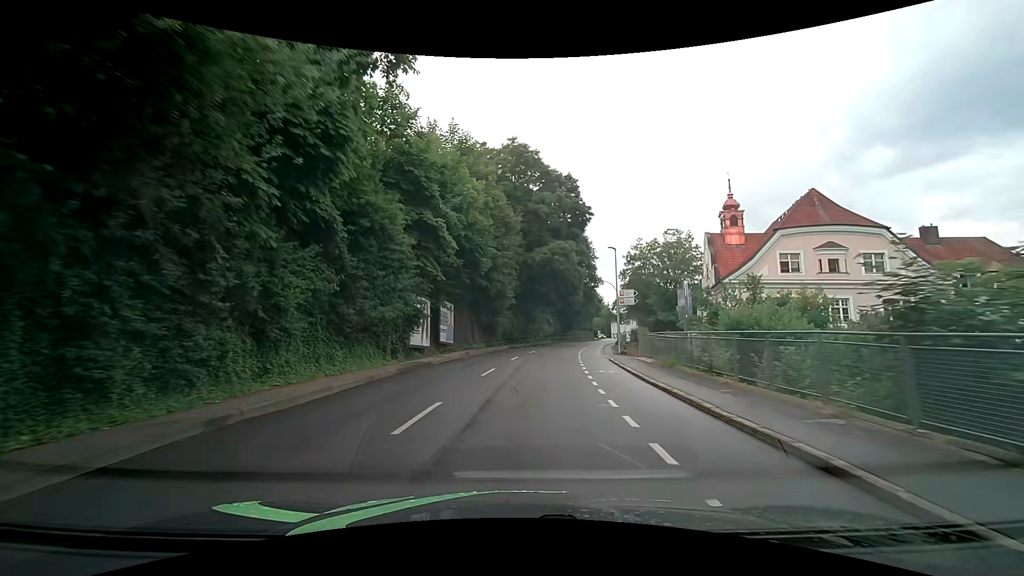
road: tertiary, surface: asphalt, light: Day
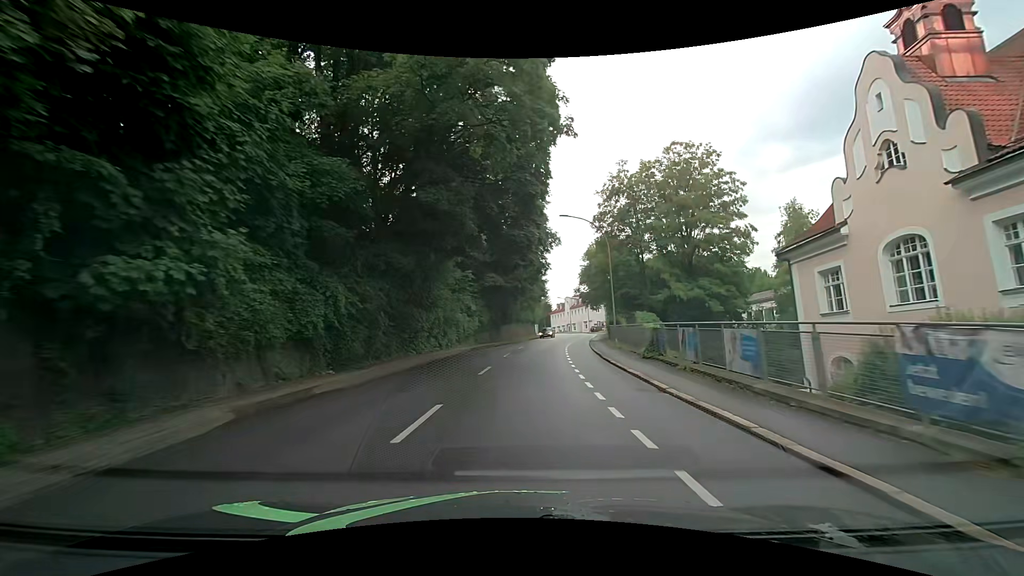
(+2.6, +36.3) m; +8°
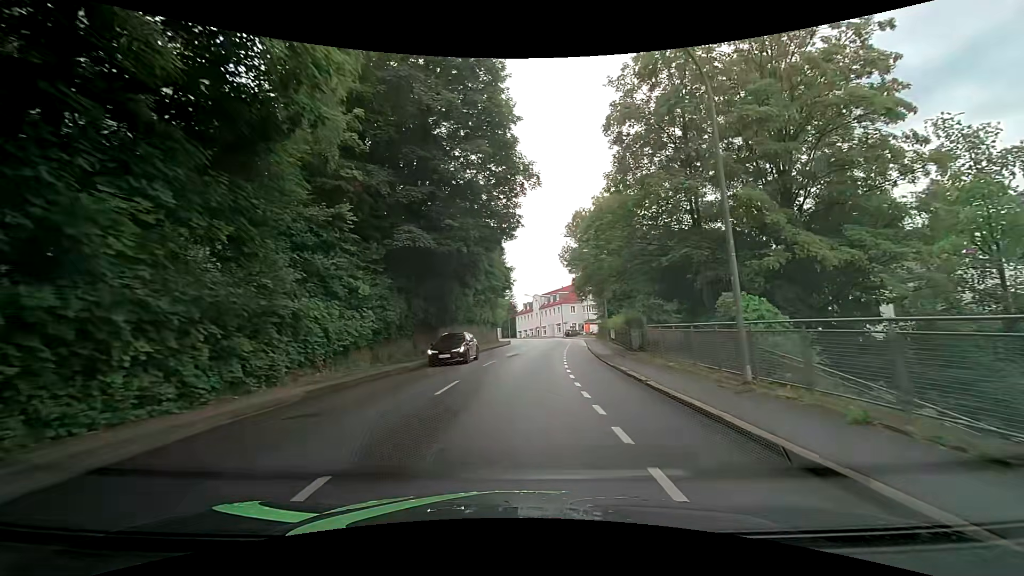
(+0.8, +22.3) m; +4°
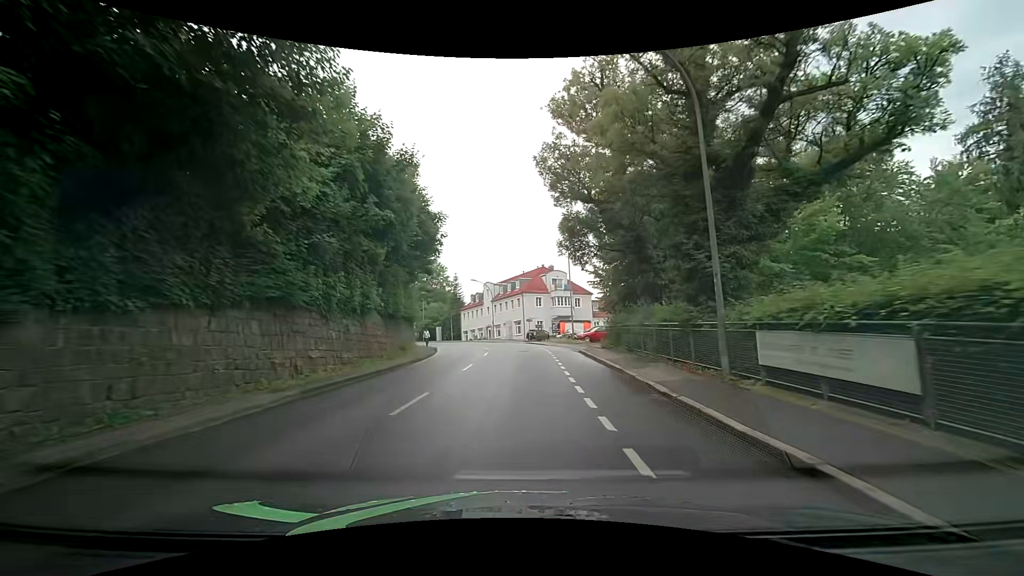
(+1.5, +29.3) m; +5°
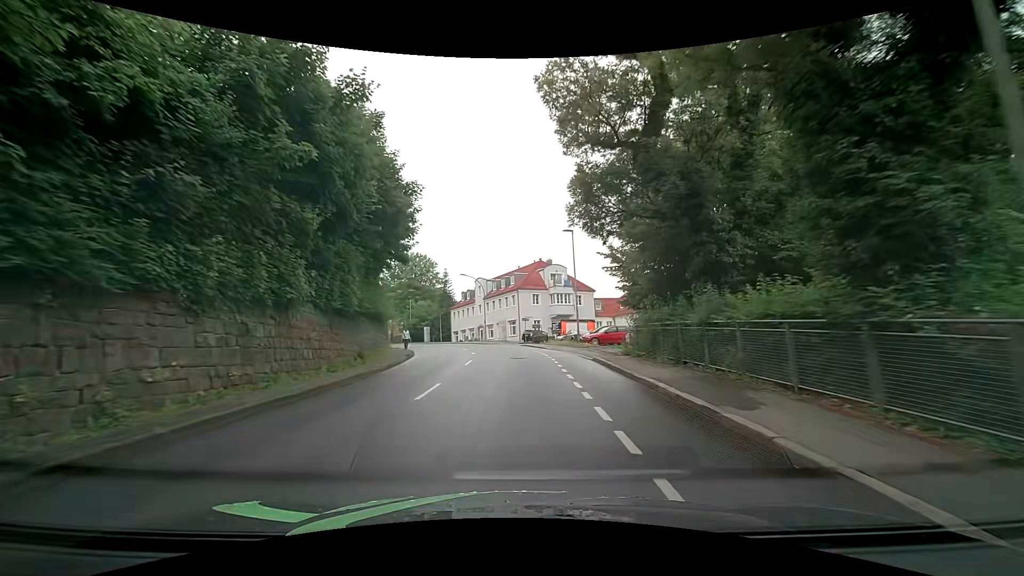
(+0.1, +7.2) m; +1°
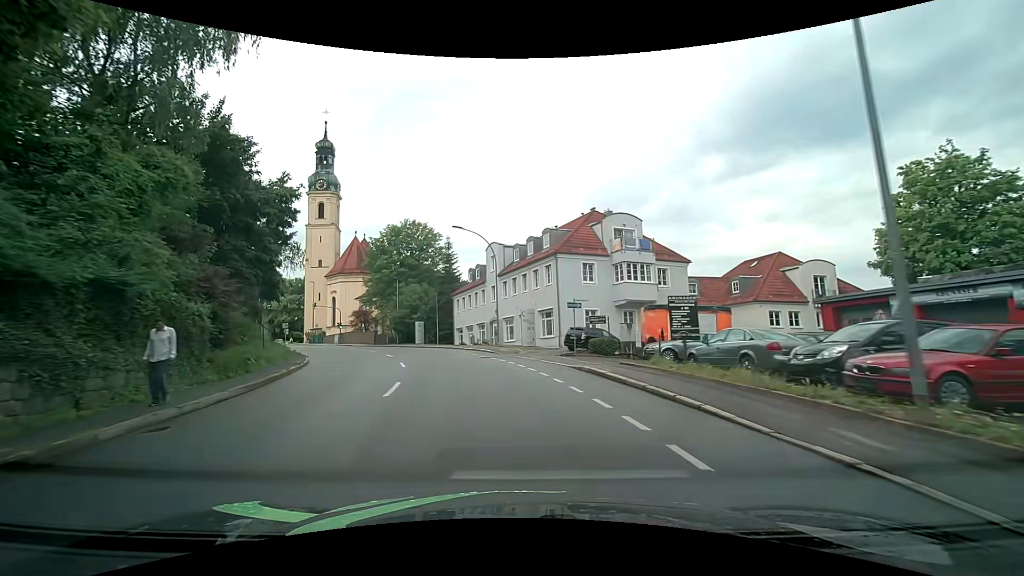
(-0.2, +28.5) m; -3°
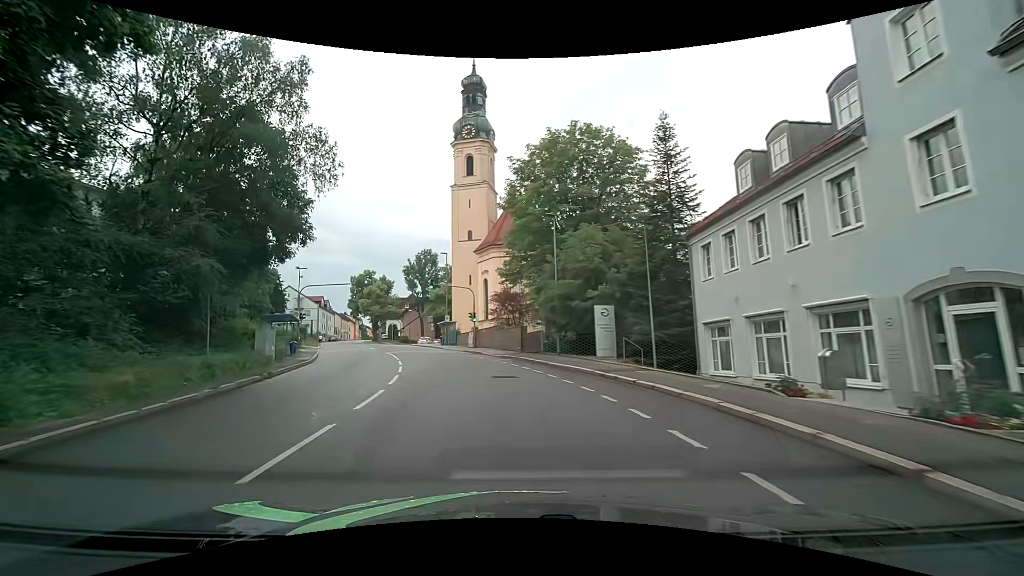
(-5.8, +34.2) m; -21°
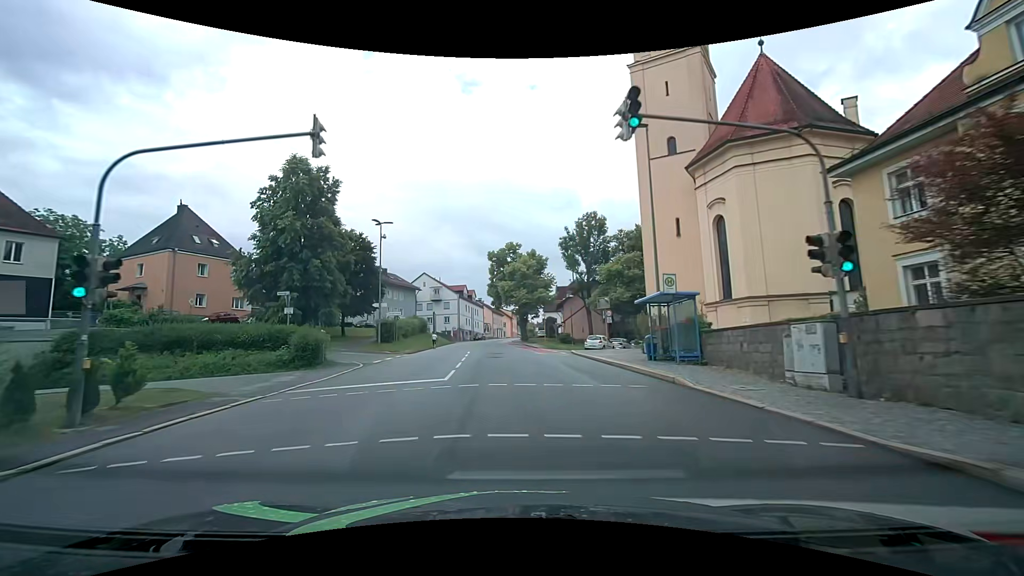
(-6.5, +33.5) m; -19°
(0, +10) (-1, +20) (-2, +30) (-3, +40) (-3, +50) (-4, +60) (-5, +70) (-5, +80) (-5, +90) (-5, +100) m
